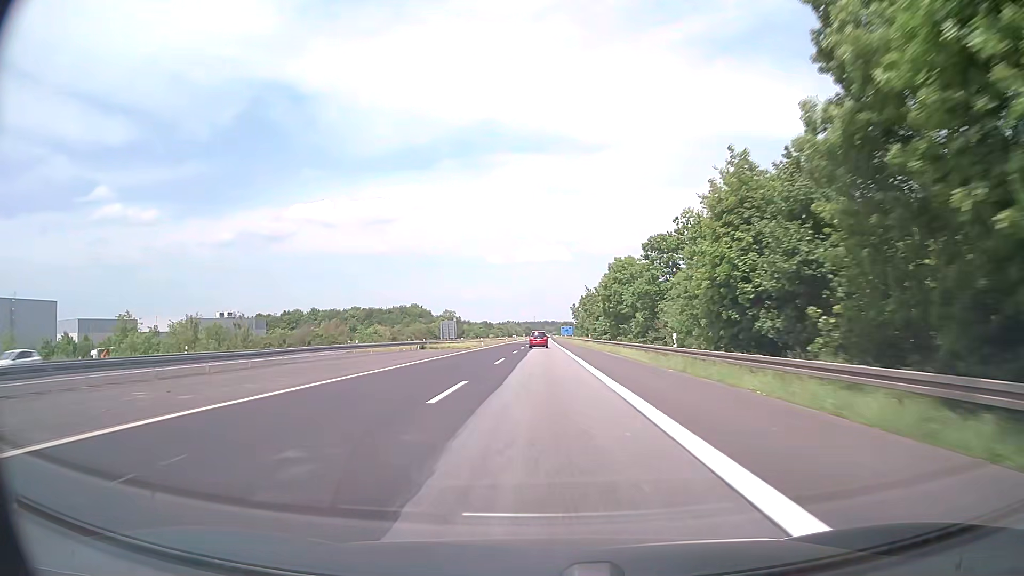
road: motorway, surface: asphalt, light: Day
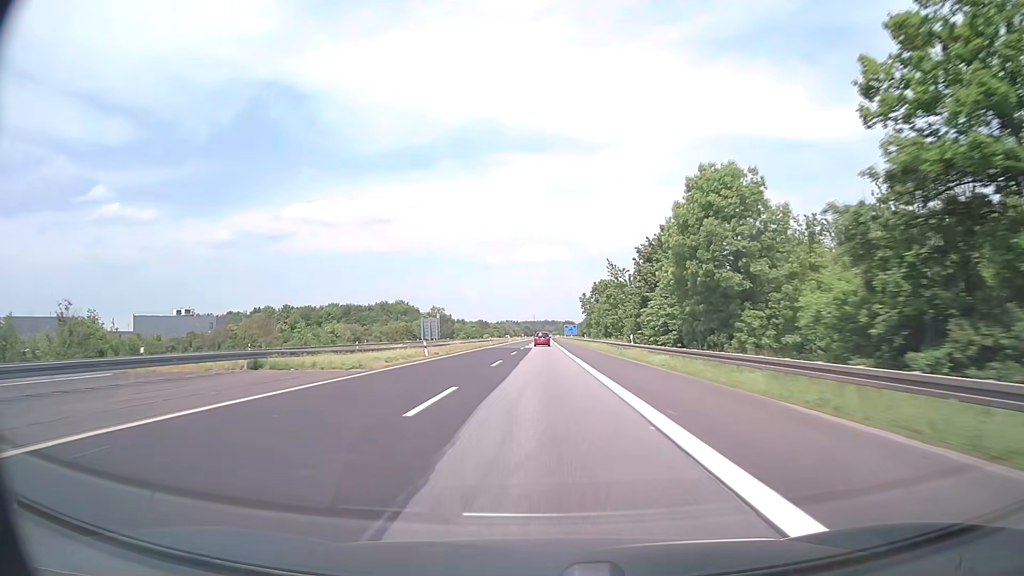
(-0.1, +38.1) m; 0°
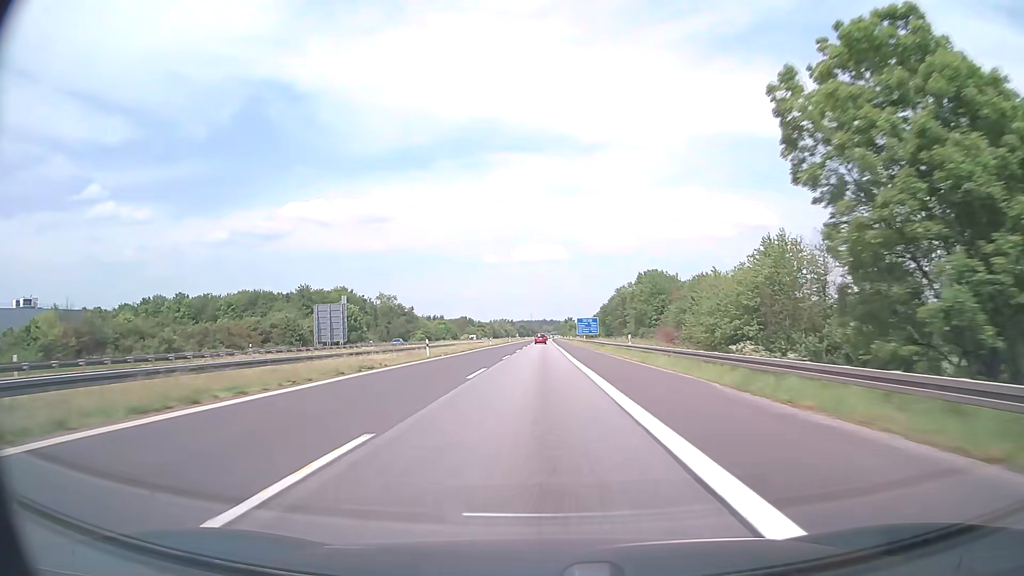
(+0.1, +95.3) m; 0°
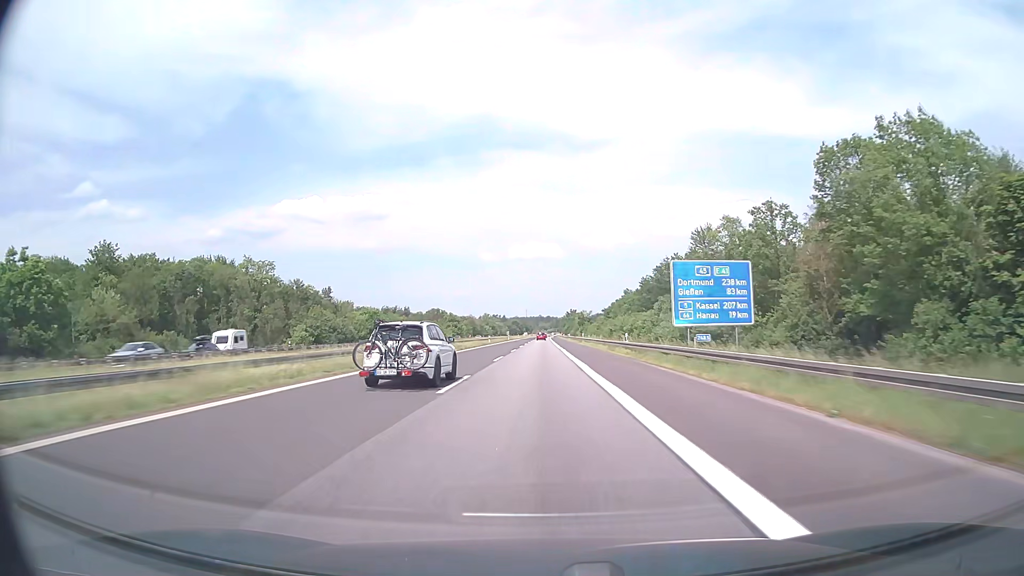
(0.0, +95.4) m; 0°
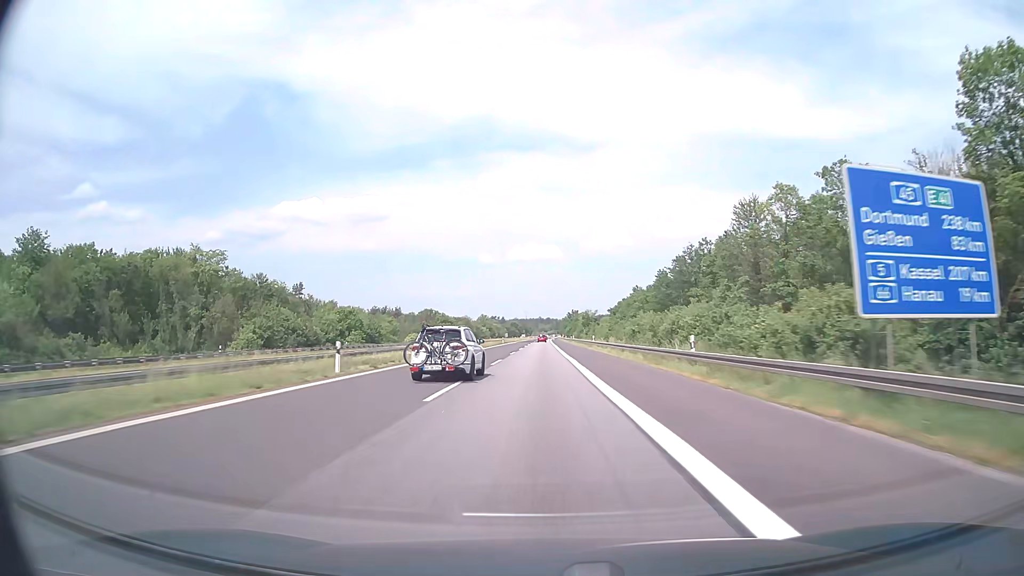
(0.0, +19.1) m; 0°
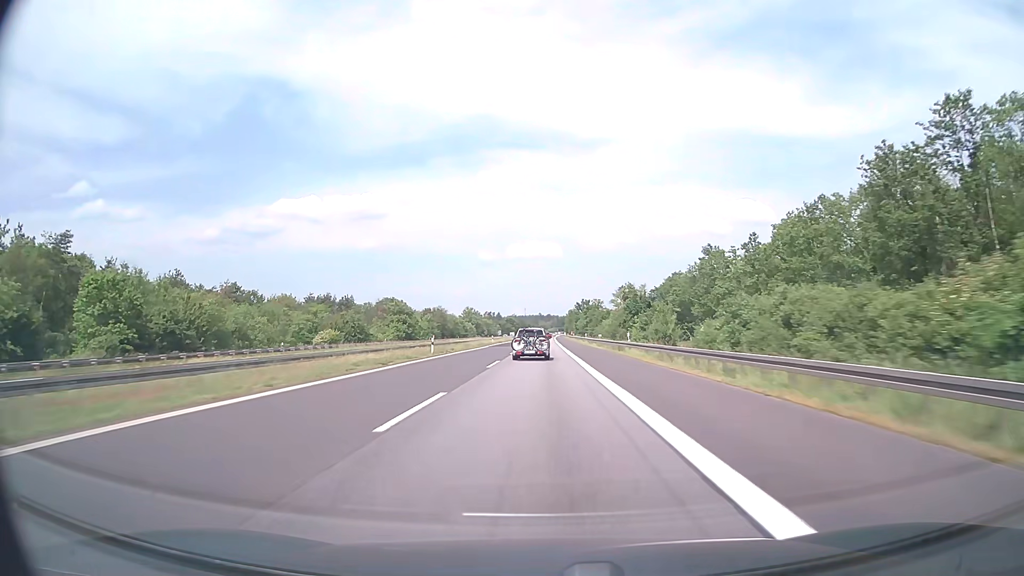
(-0.2, +76.3) m; 0°
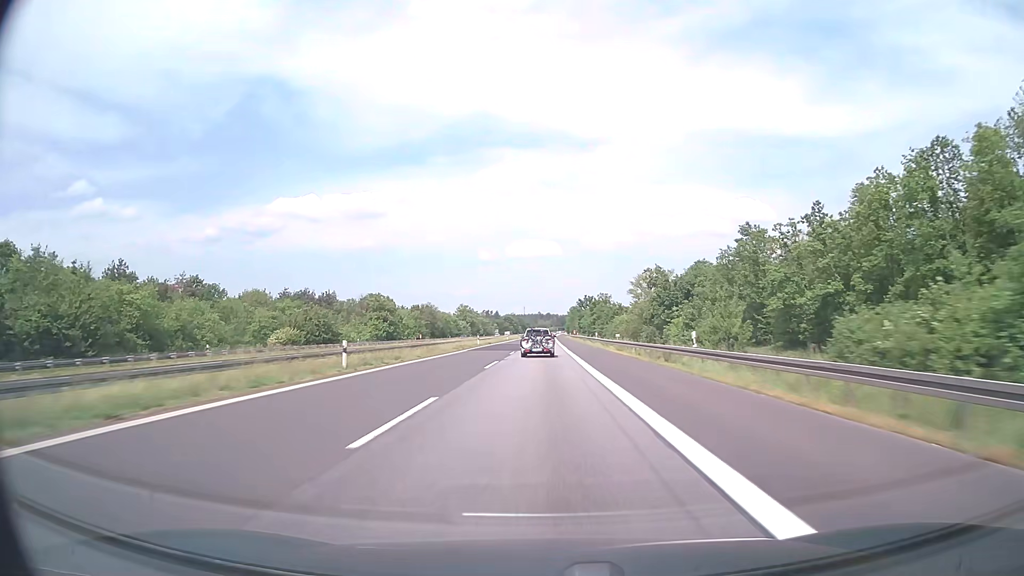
(0.0, +19.1) m; 0°
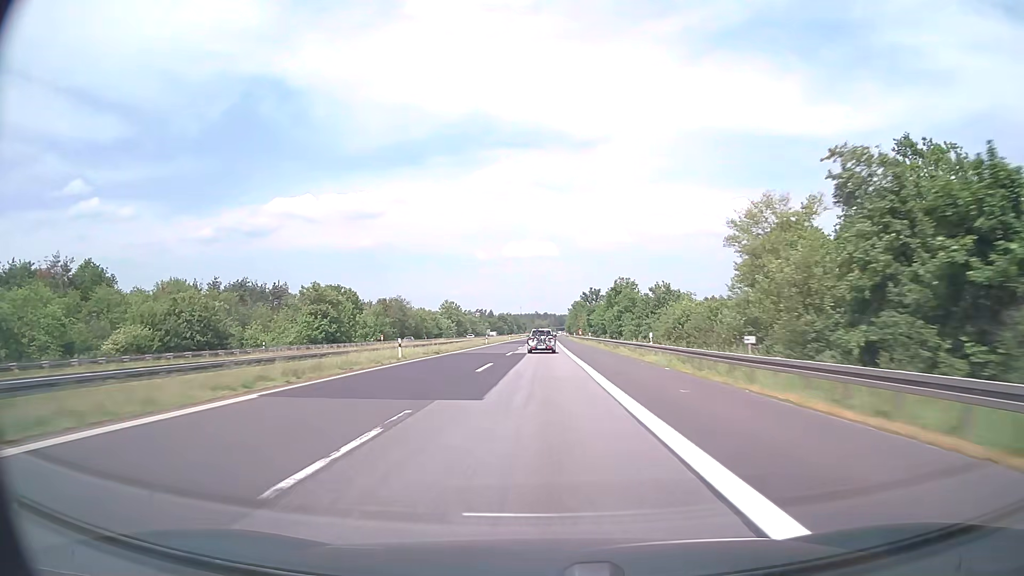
(+0.1, +38.2) m; 0°
(0, +10) (0, +20) (0, +30) (0, +40) (0, +50) (0, +60) (0, +70) (0, +80) (0, +90) (0, +100) m
